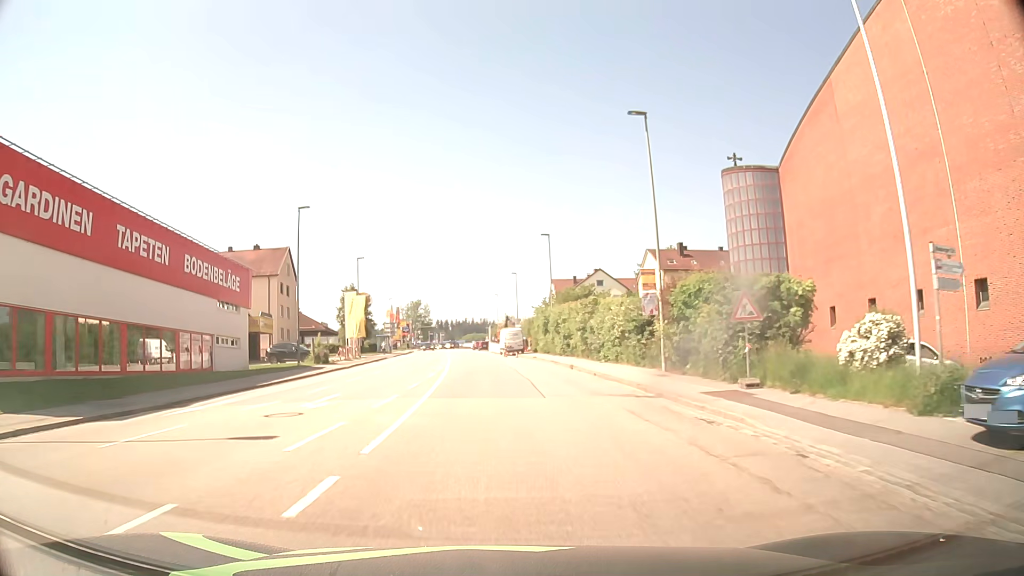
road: tertiary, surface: asphalt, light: Day
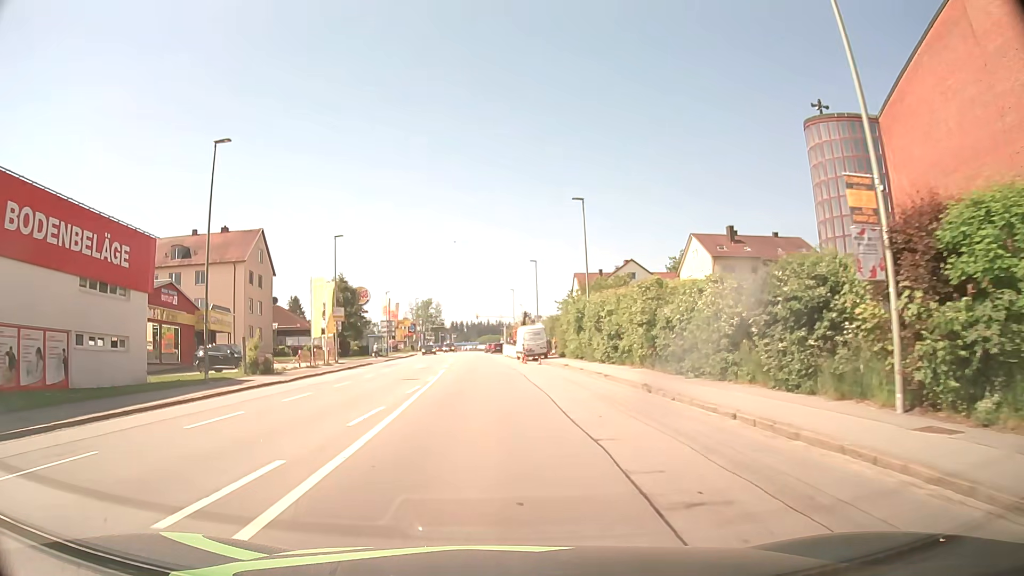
(-0.2, +15.5) m; -1°
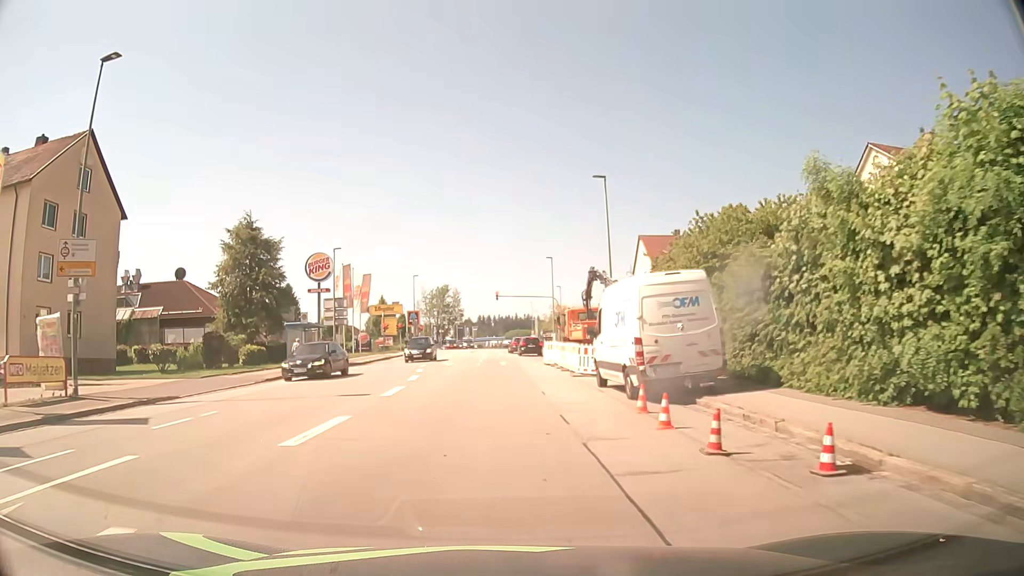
(-0.8, +37.1) m; -3°
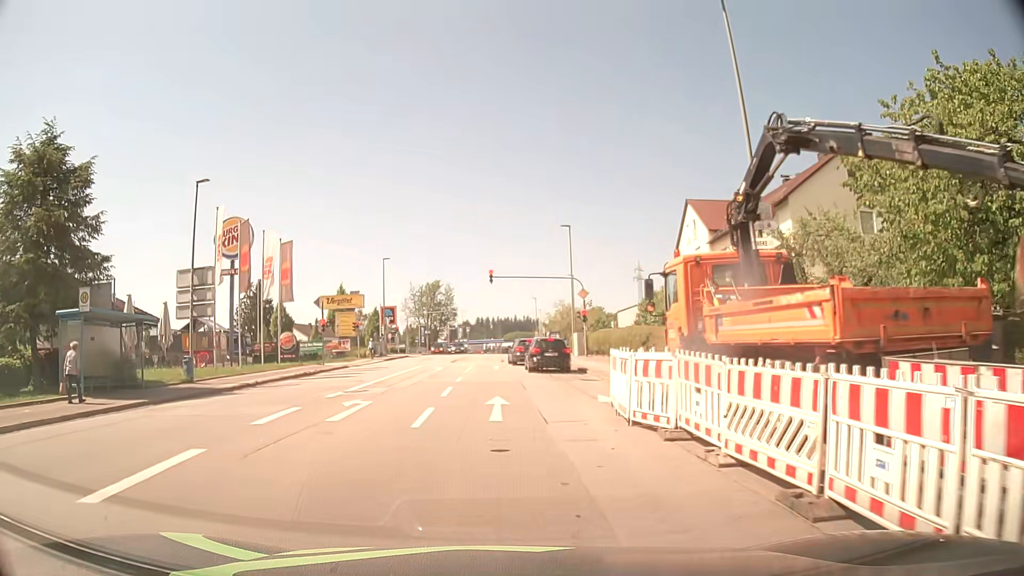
(0.0, +22.4) m; 0°
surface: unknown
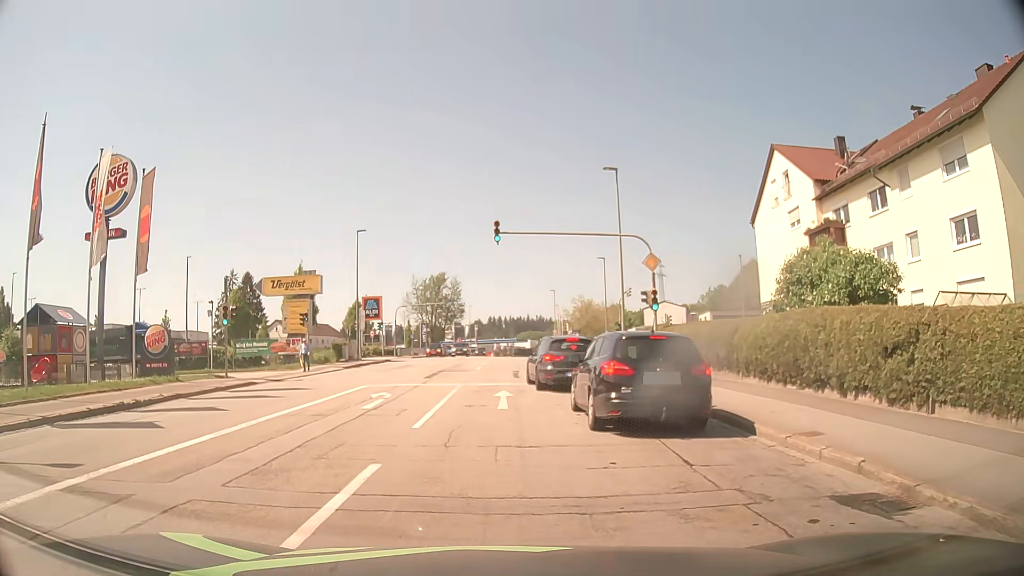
(-0.1, +17.6) m; -1°
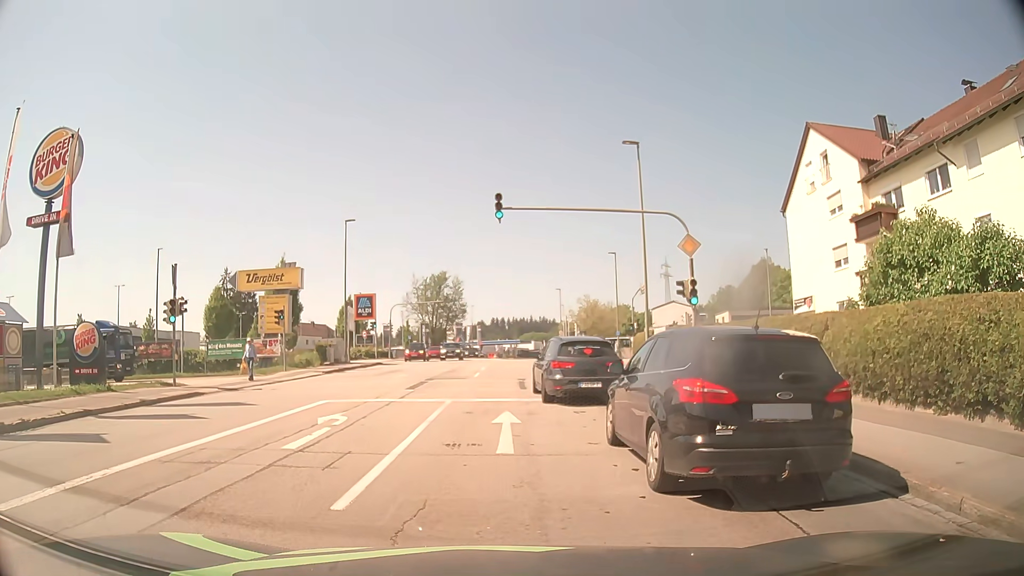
(0.0, +4.8) m; +2°
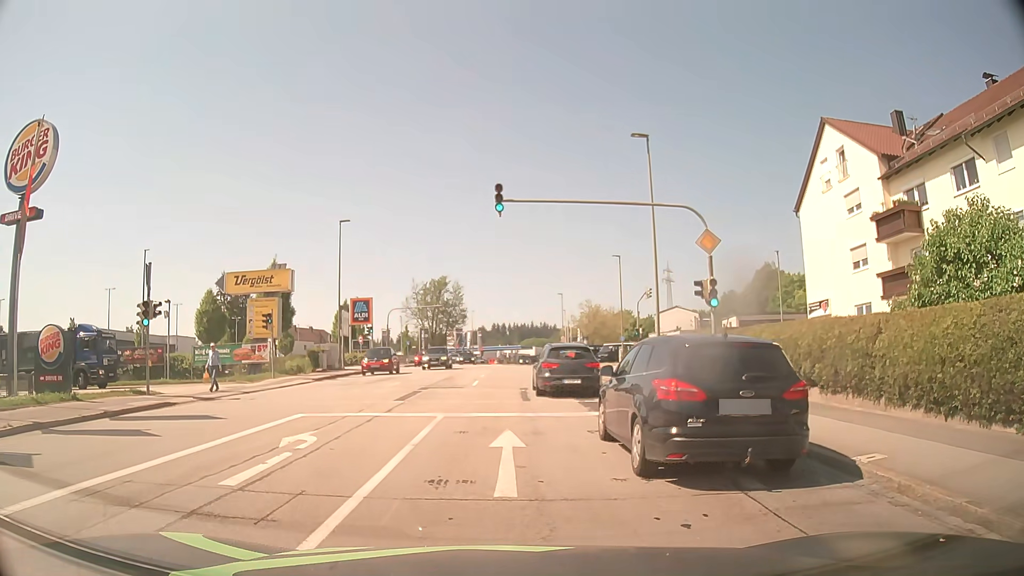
(-0.1, +2.2) m; -2°
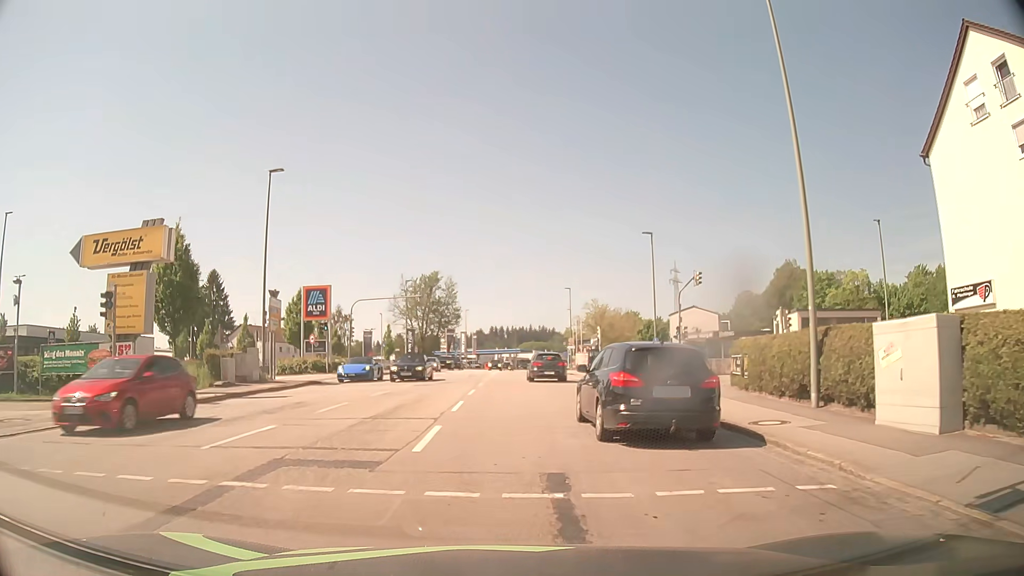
(+0.1, +15.4) m; +1°
(0, +10) (0, +20) (0, +30) (0, +40) (0, +50) (0, +60) (0, +70) (0, +80) (0, +90) (+1, +100) m
